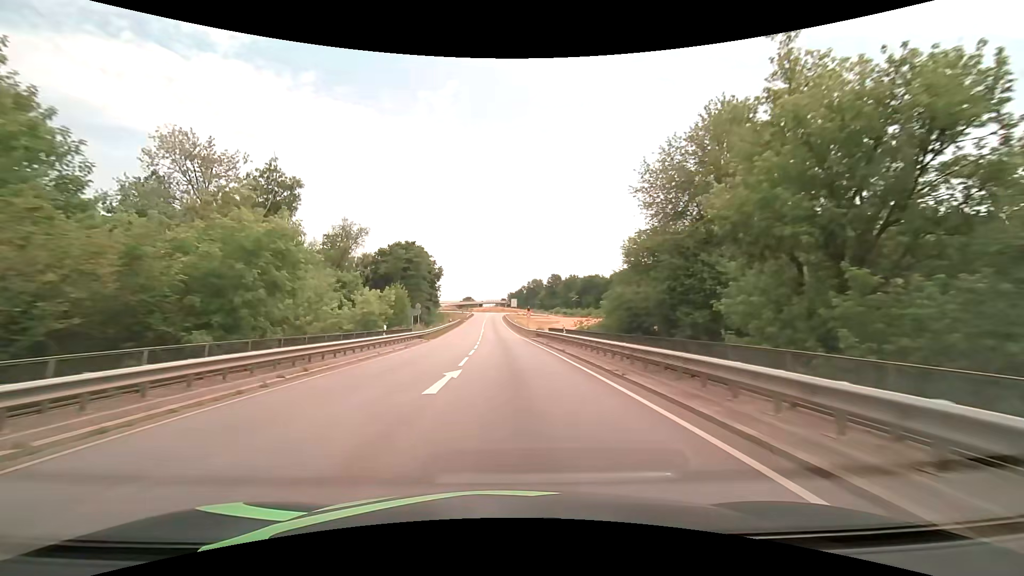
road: primary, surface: asphalt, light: Day
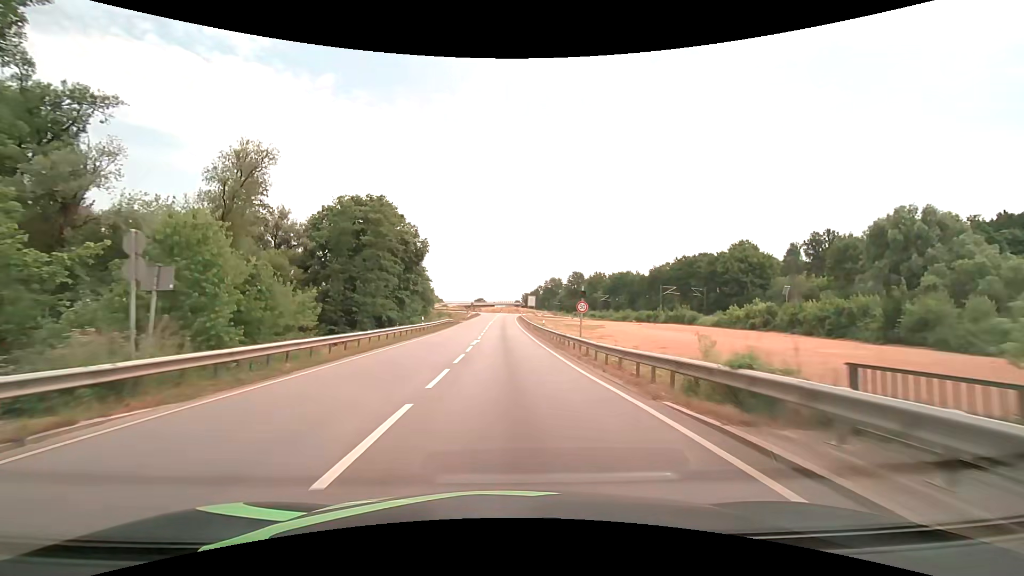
(-0.4, +35.8) m; -1°
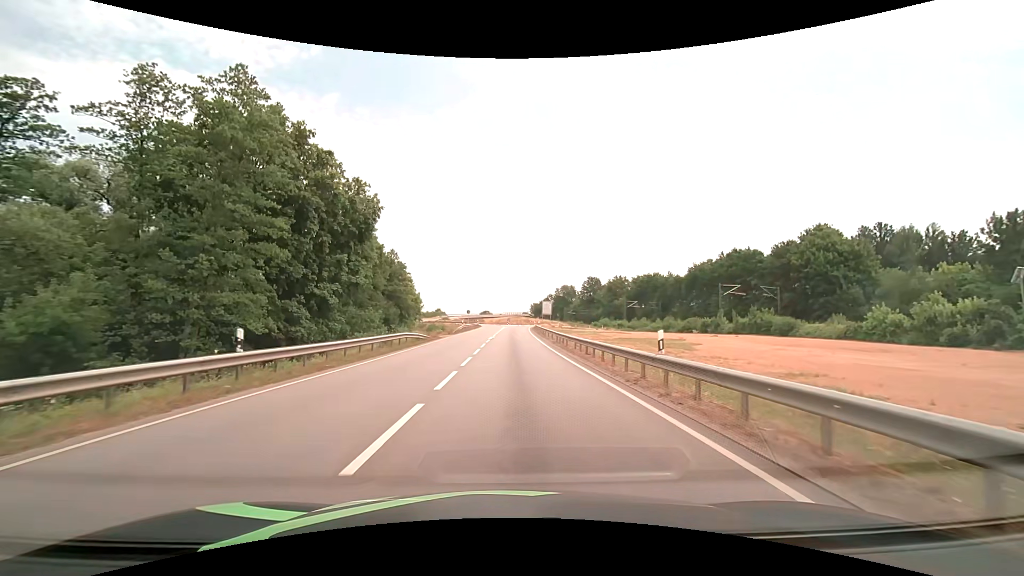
(-0.4, +29.6) m; -1°
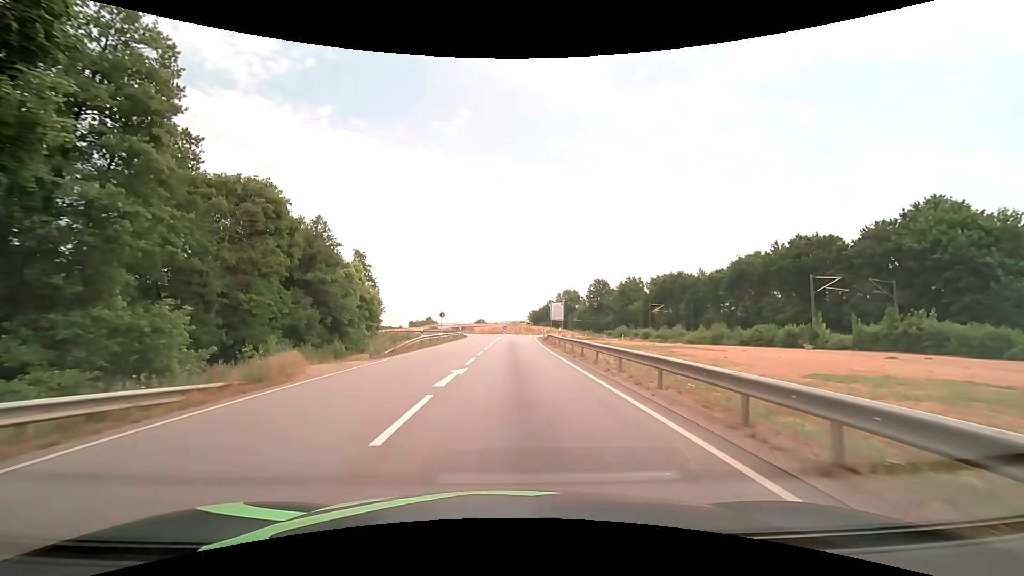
(+0.1, +28.8) m; 0°
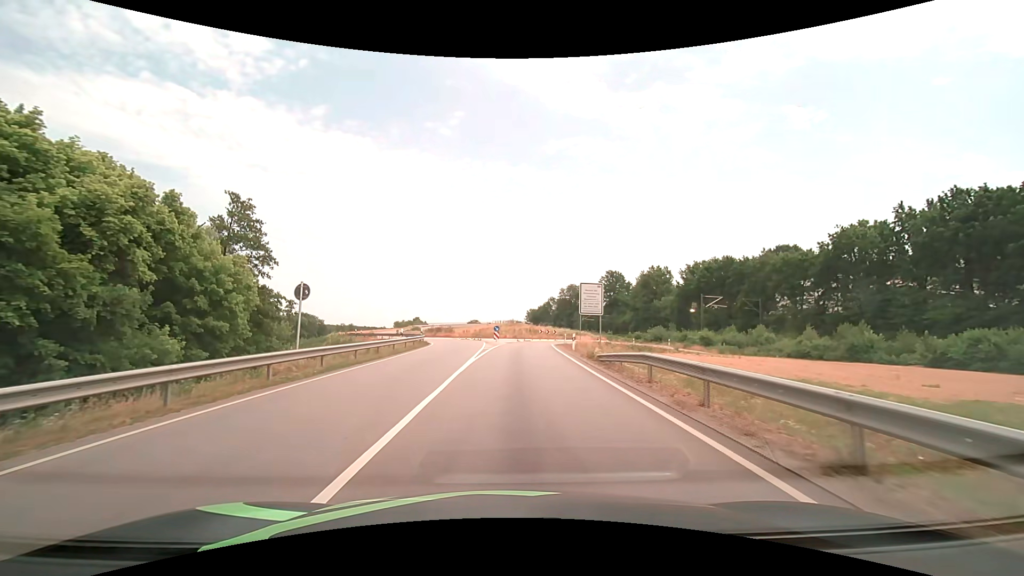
(+0.2, +34.2) m; +1°
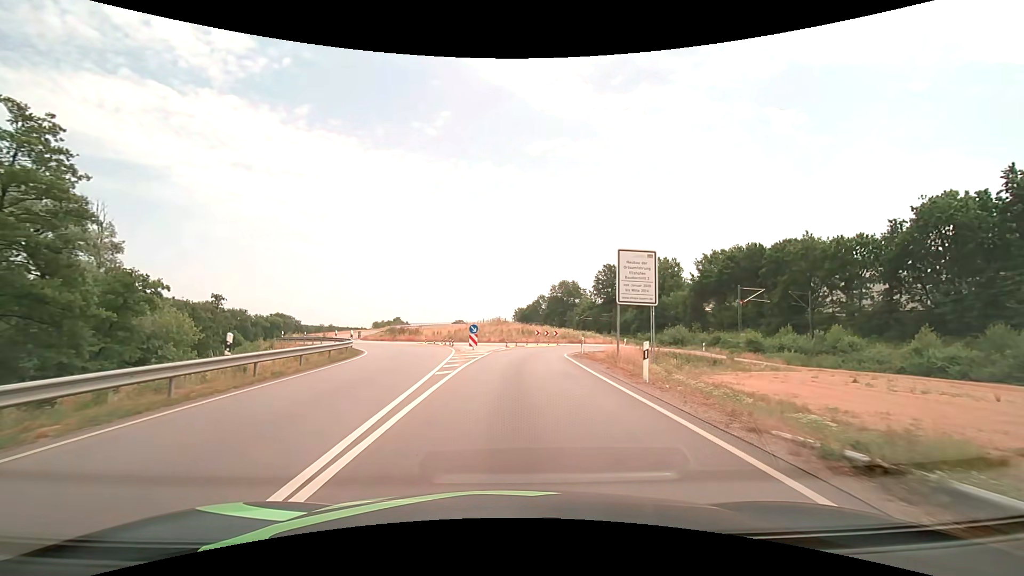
(+0.2, +18.5) m; +1°
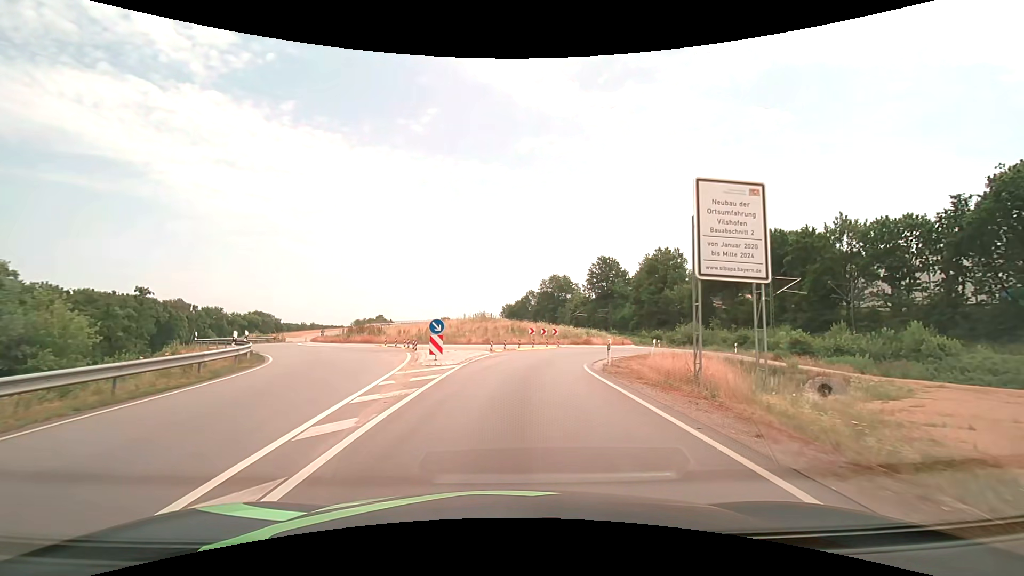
(+0.1, +11.5) m; +1°
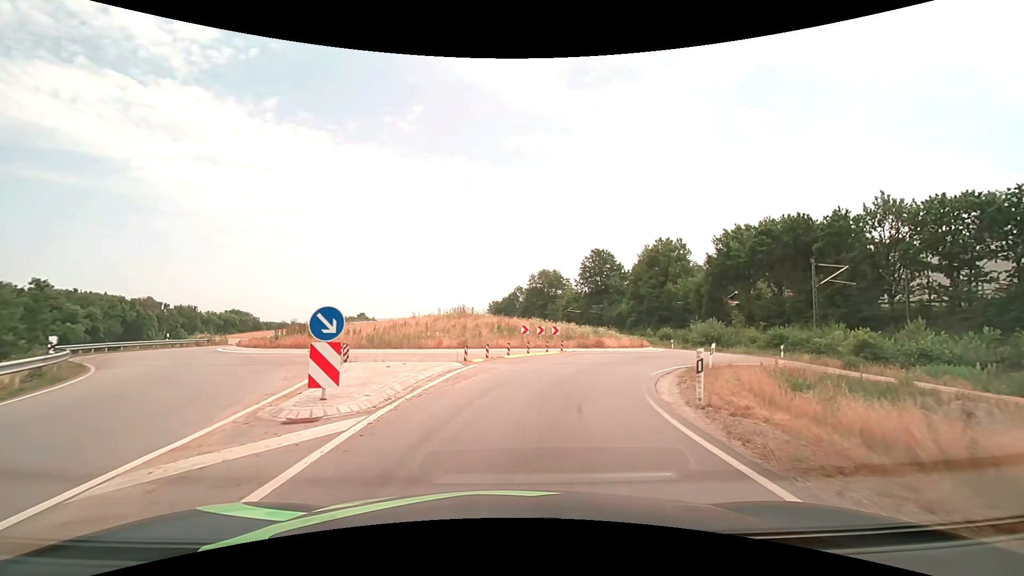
(+0.1, +10.5) m; +1°
(0, +10) (+3, +20) (+8, +28) (+14, +36) (+17, +45) (+15, +55) (+11, +64) (+7, +73) (+5, +83) (+4, +93) m
